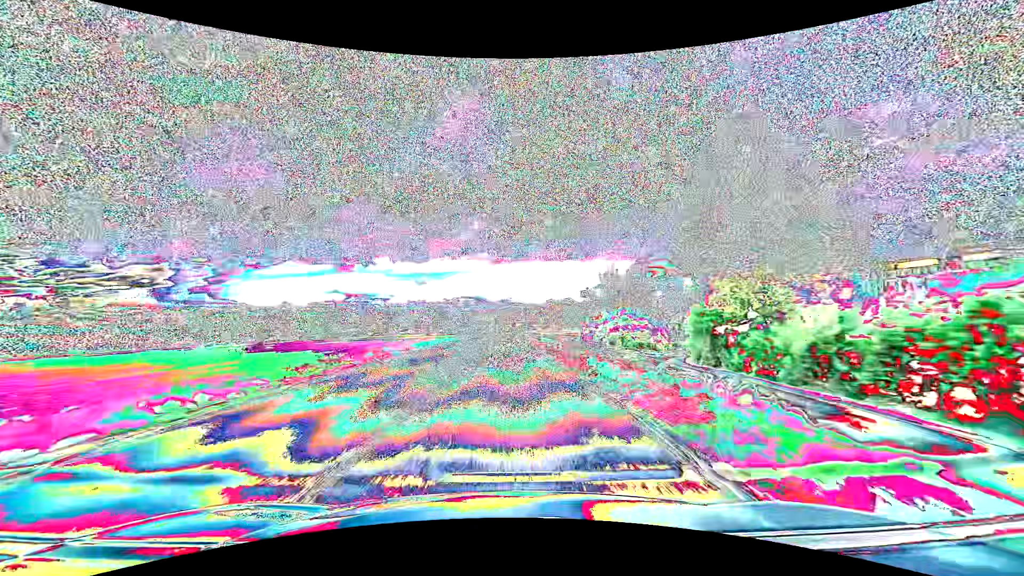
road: primary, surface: asphalt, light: Day
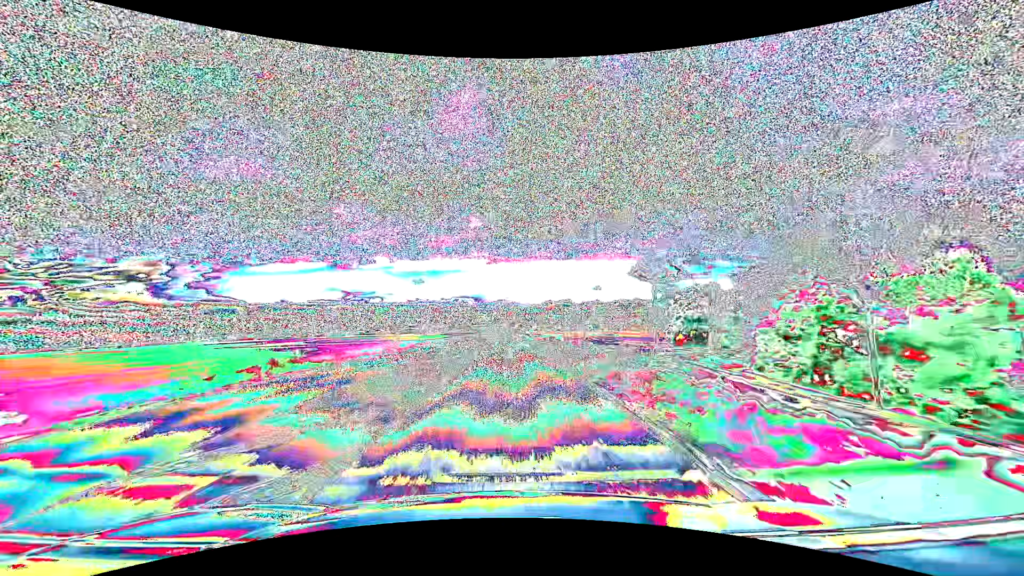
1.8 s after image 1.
(+0.2, +47.4) m; 0°
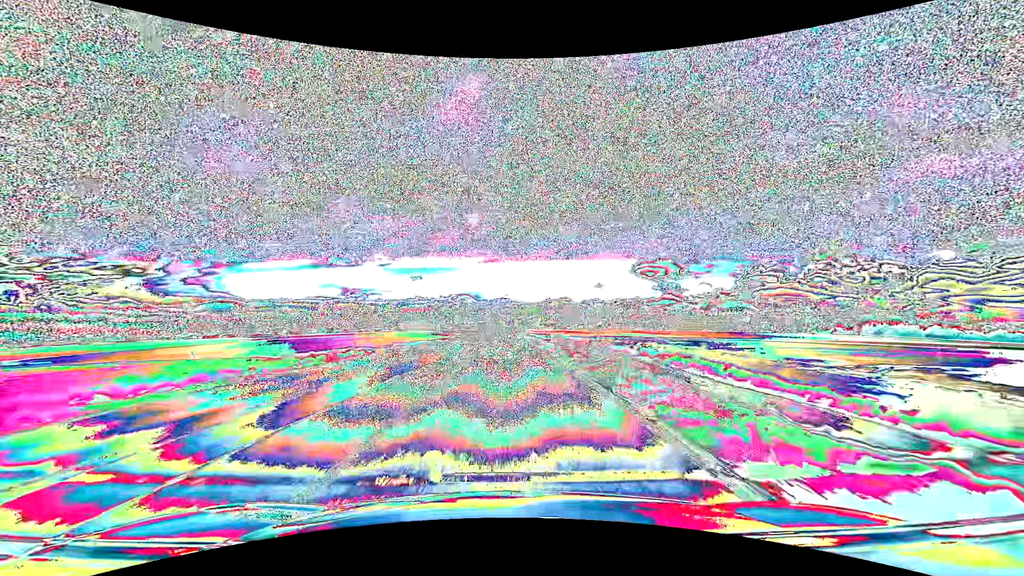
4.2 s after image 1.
(+0.2, +61.3) m; 0°
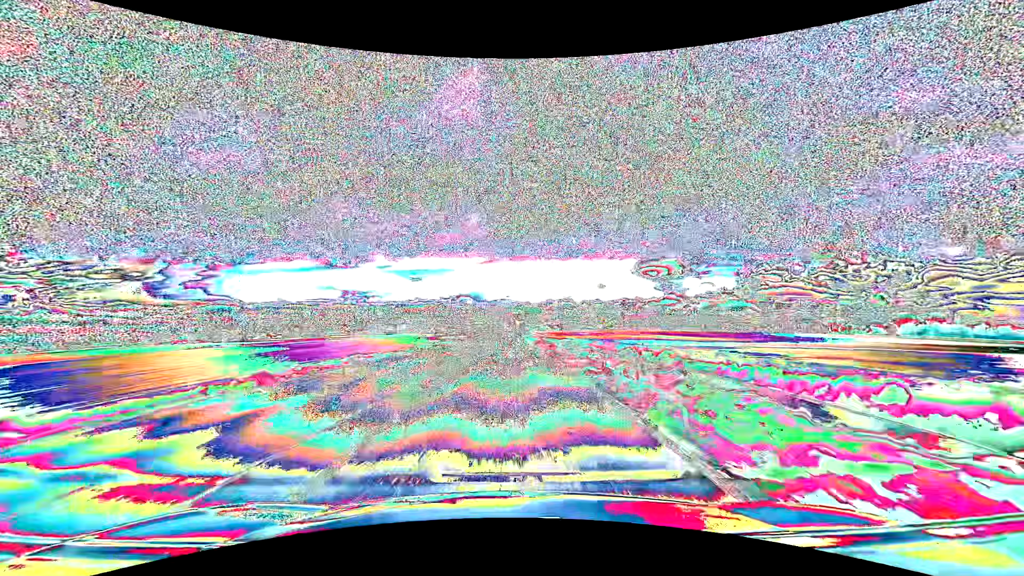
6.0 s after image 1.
(0.0, +43.3) m; 0°
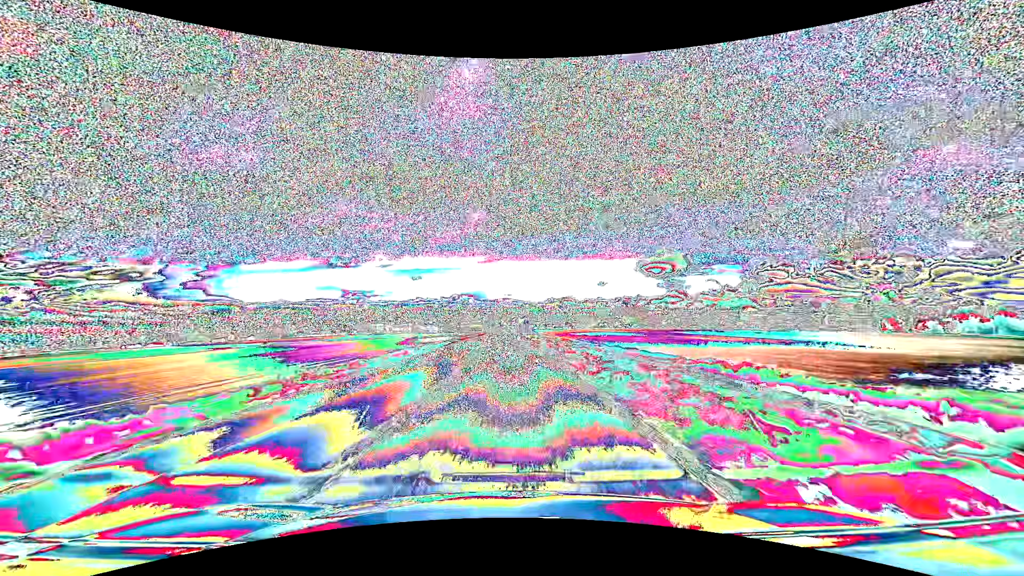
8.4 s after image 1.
(0.0, +53.9) m; 0°
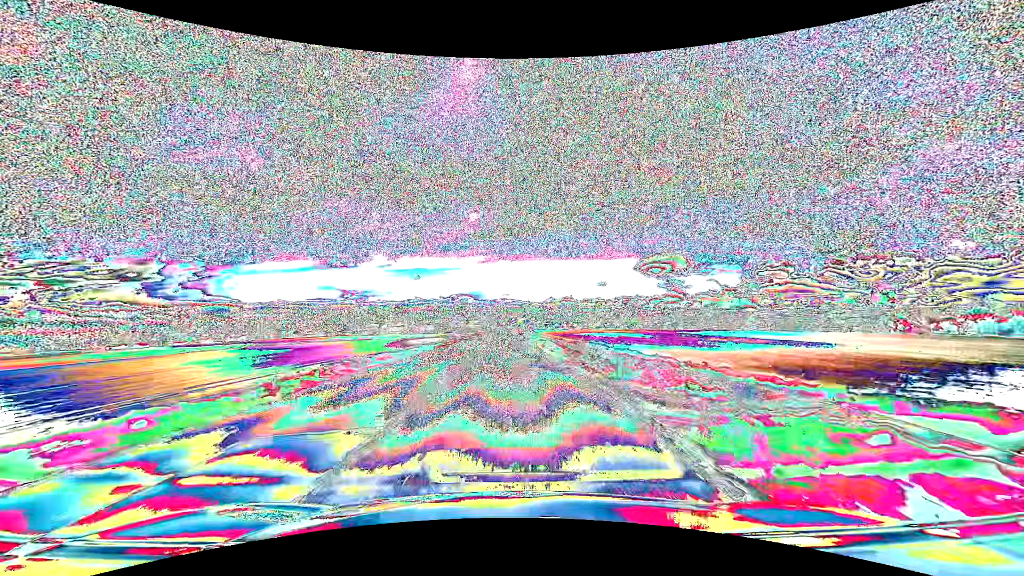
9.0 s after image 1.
(0.0, +12.8) m; 0°
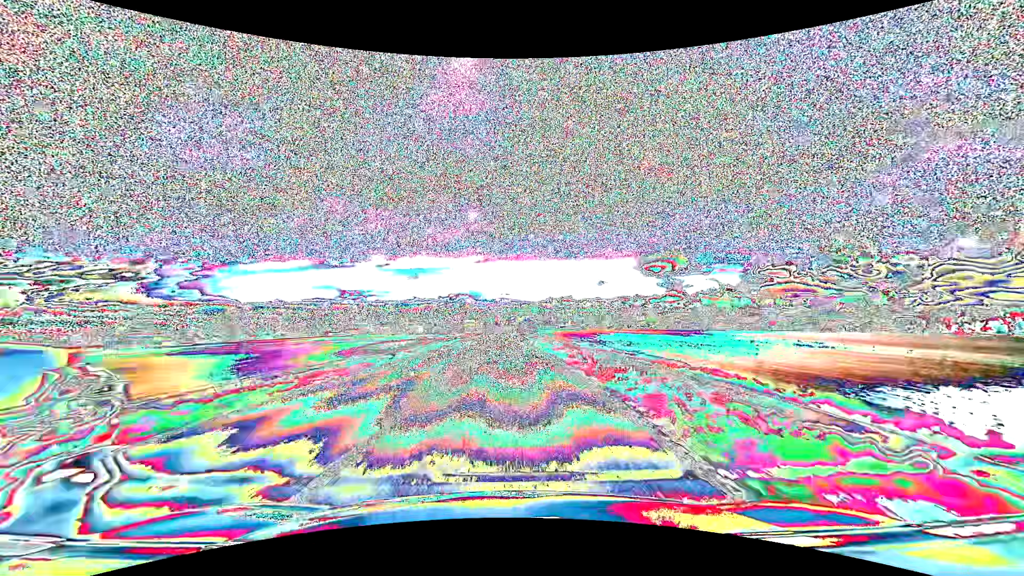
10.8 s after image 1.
(+0.1, +36.9) m; 0°
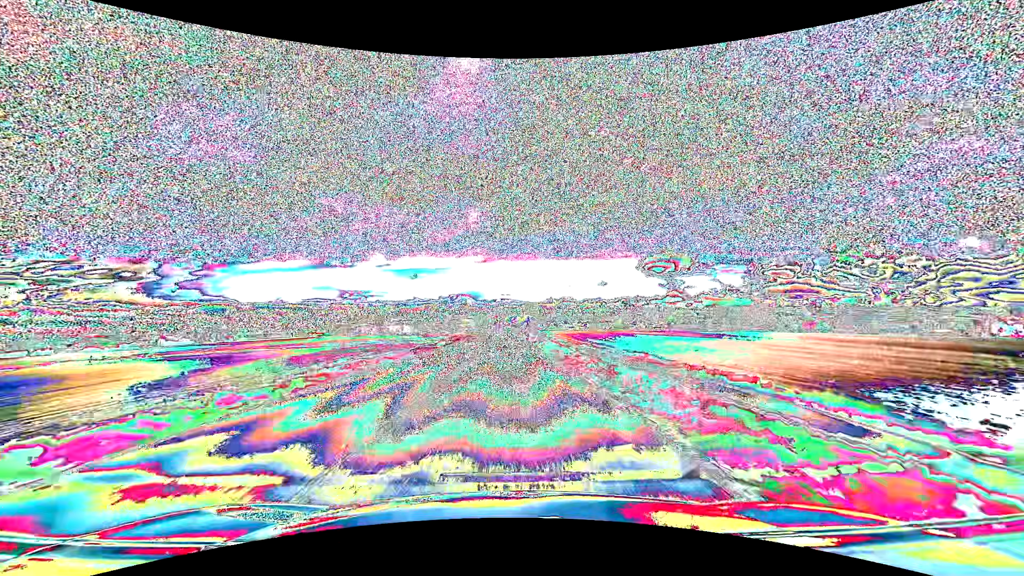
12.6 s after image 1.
(0.0, +34.5) m; 0°
(0, +10) (0, +20) (0, +30) (0, +40) (0, +50) (0, +60) (0, +70) (0, +80) (0, +90) (0, +100) m
